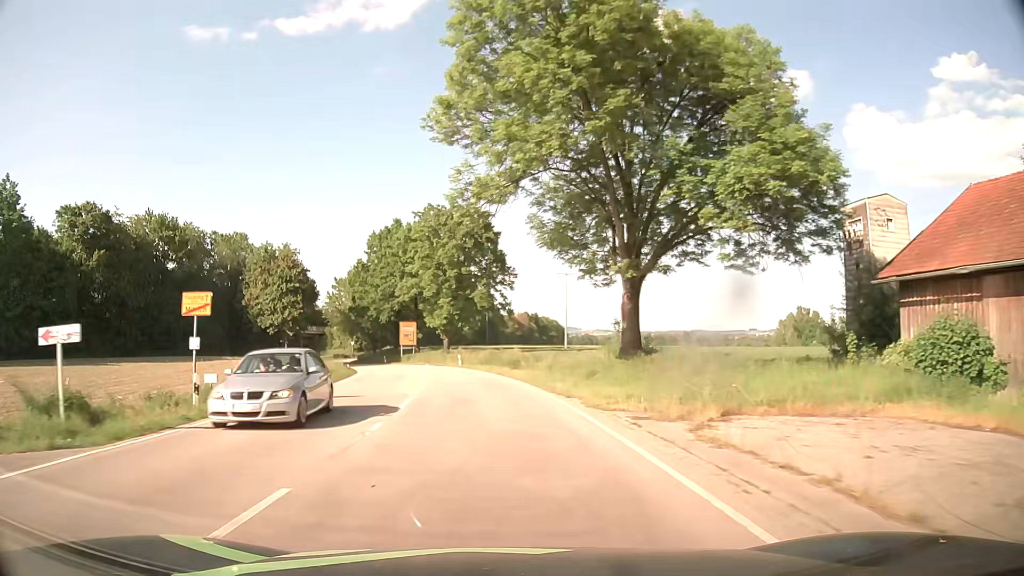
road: tertiary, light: Day
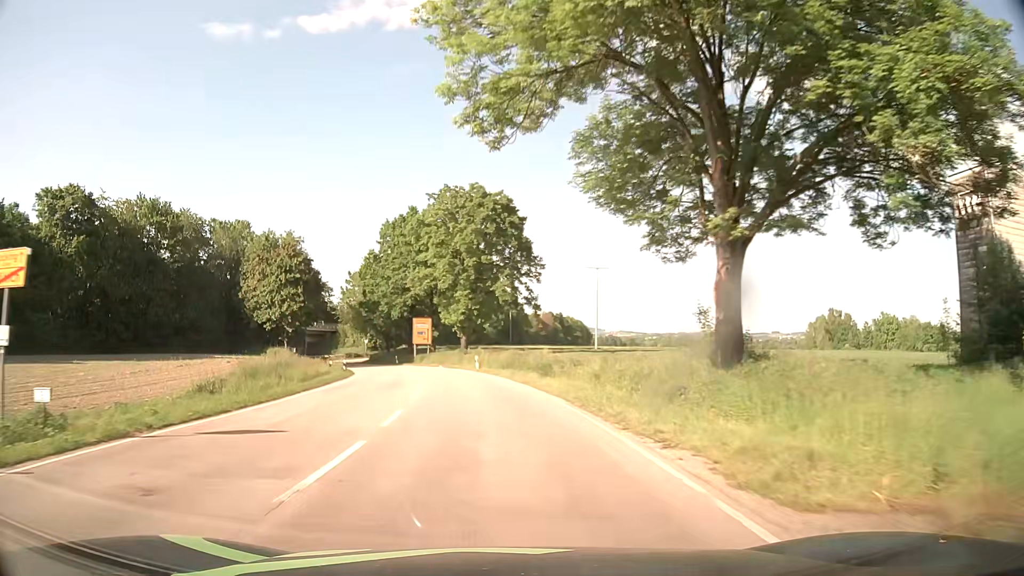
(-0.1, +9.0) m; -2°
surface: asphalt
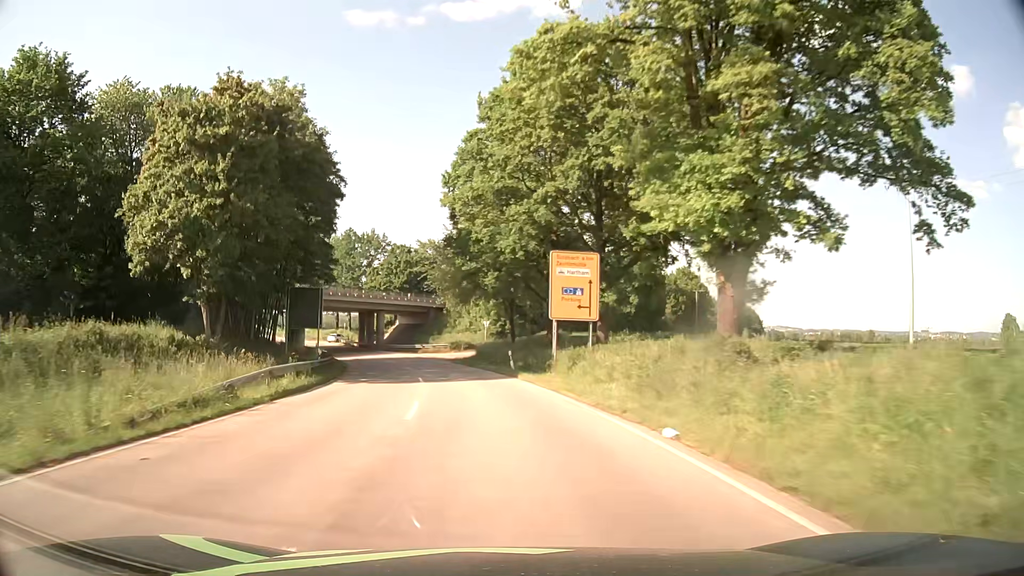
(-5.4, +49.1) m; -13°
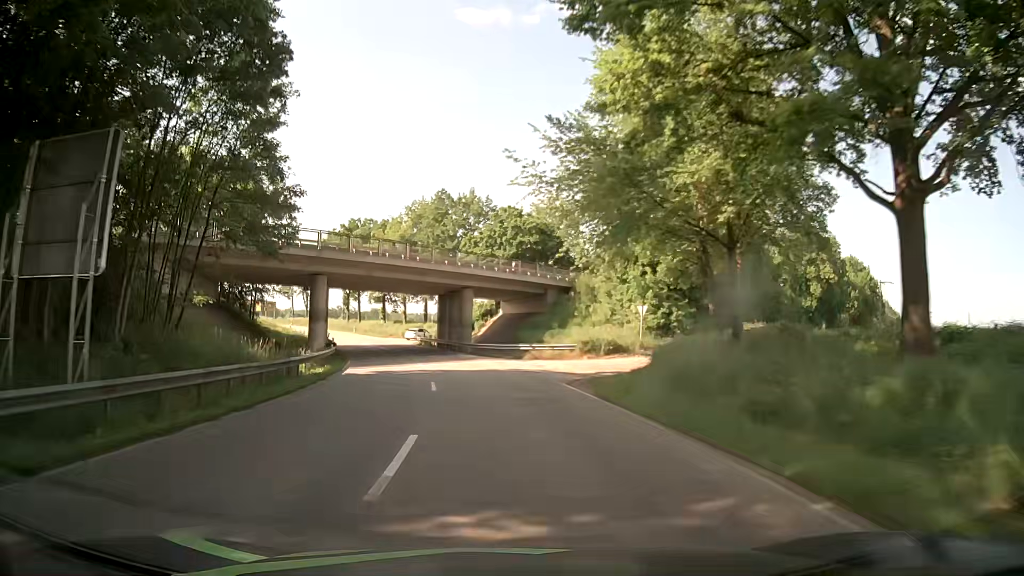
(-3.0, +32.3) m; -11°
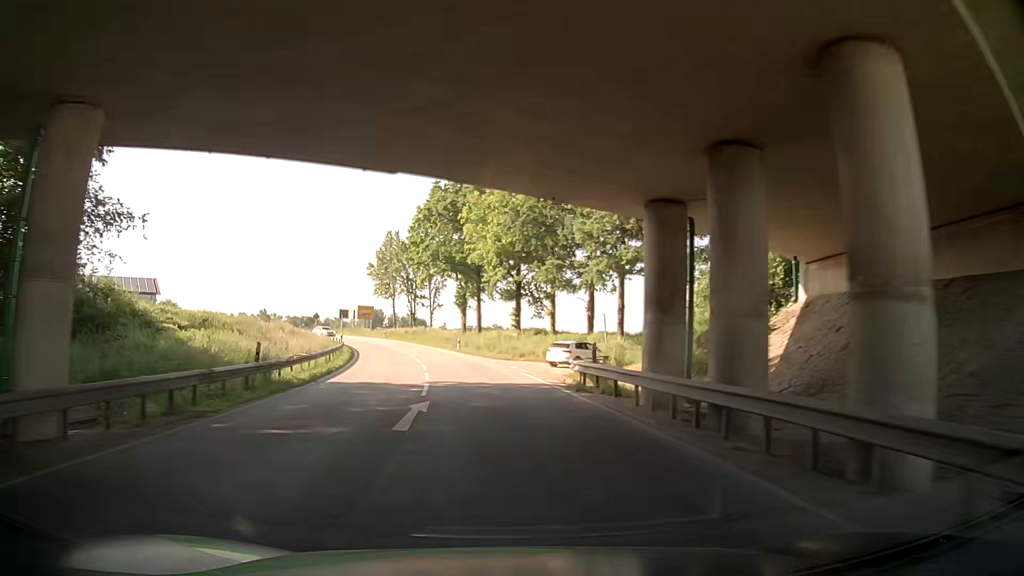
(-5.1, +44.7) m; -13°
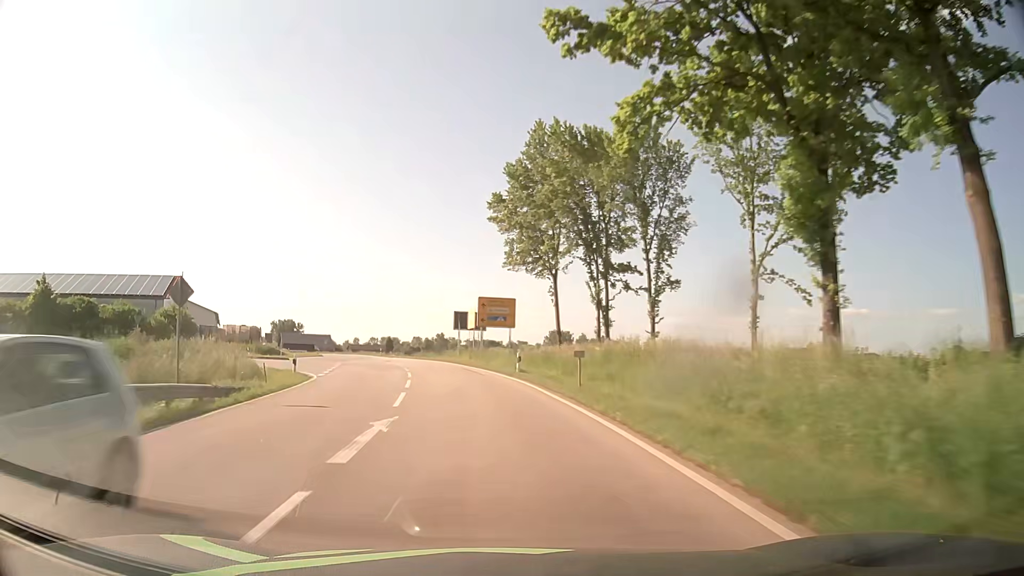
(-7.6, +58.2) m; -16°
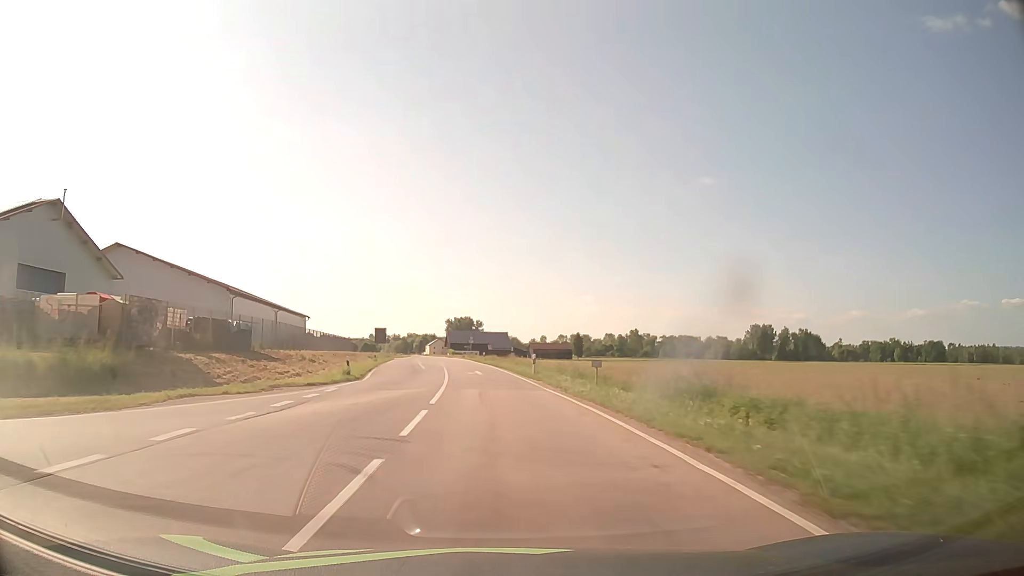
(-9.5, +59.5) m; -16°
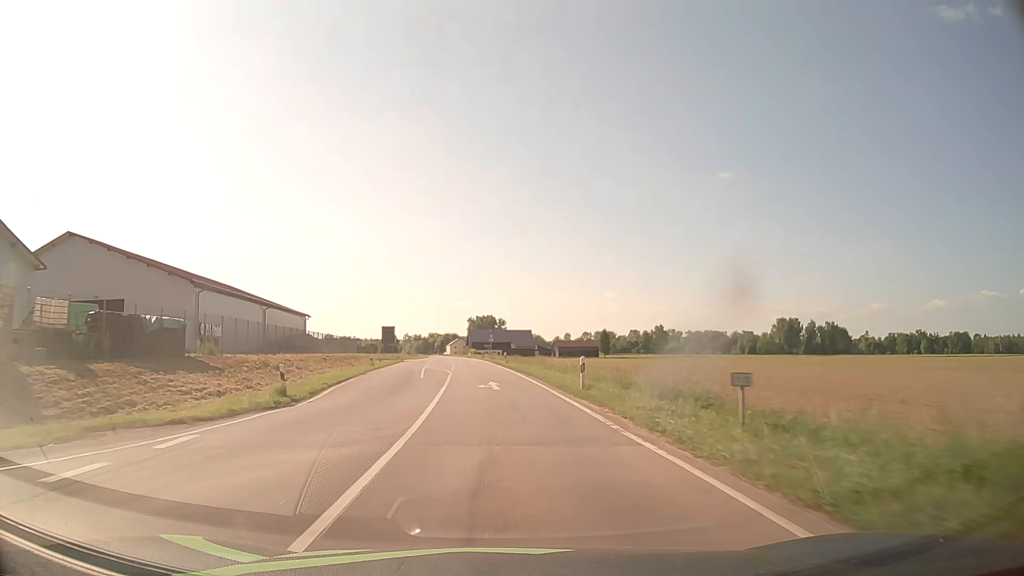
(-0.2, +12.3) m; -2°
(0, +10) (-1, +20) (-1, +30) (-2, +40) (-3, +50) (-4, +60) (-4, +70) (-5, +80) (-6, +90) (-7, +100) m
